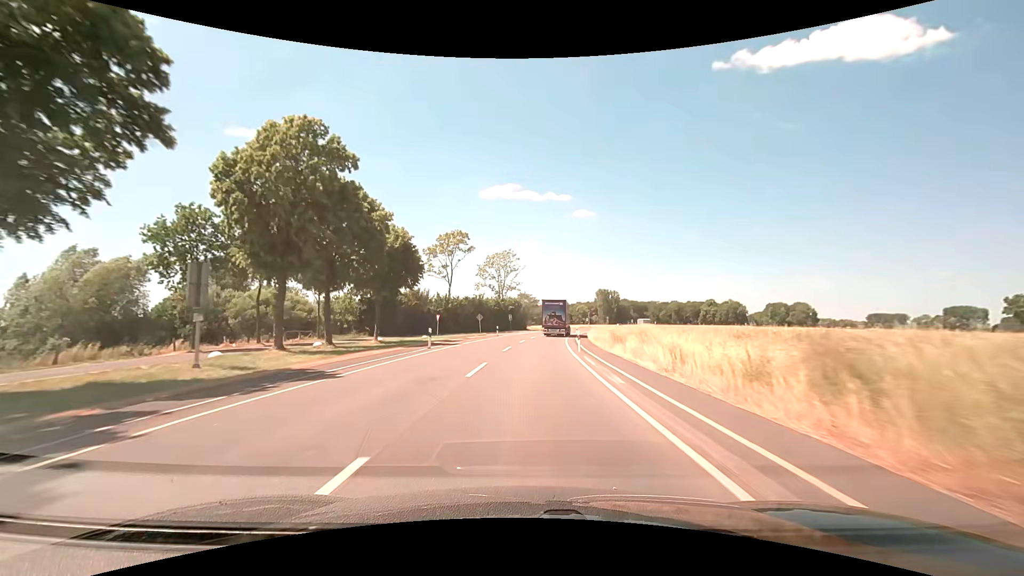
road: secondary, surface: asphalt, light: Day
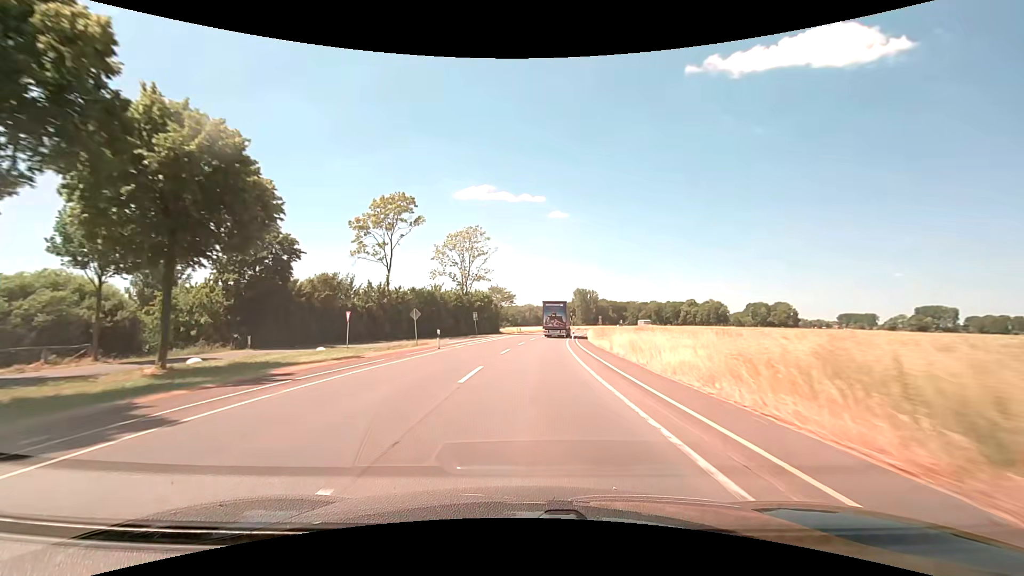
(+0.6, +25.0) m; +3°
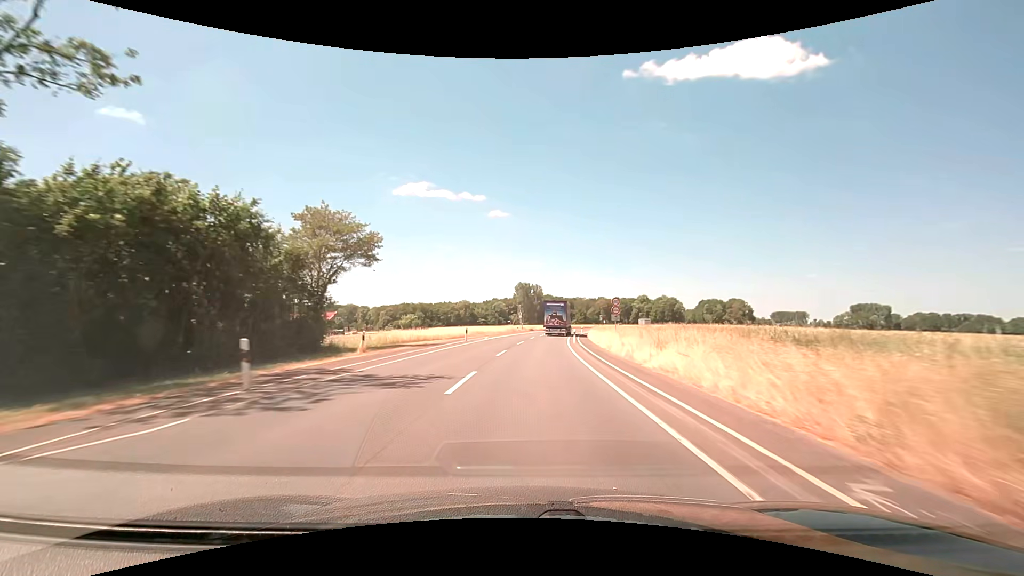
(+3.6, +62.3) m; +7°
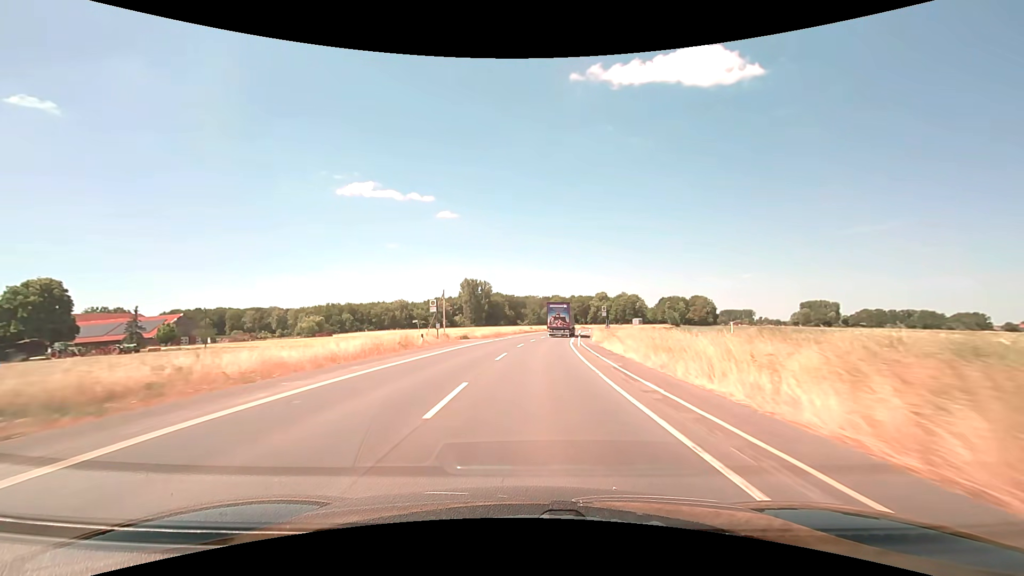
(+2.5, +49.9) m; +6°
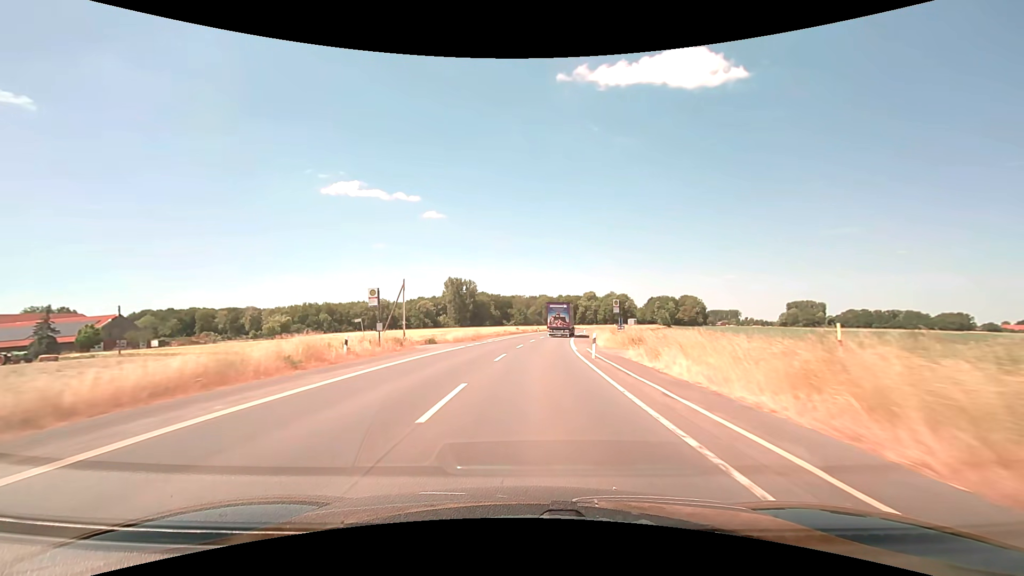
(+0.2, +12.5) m; +2°
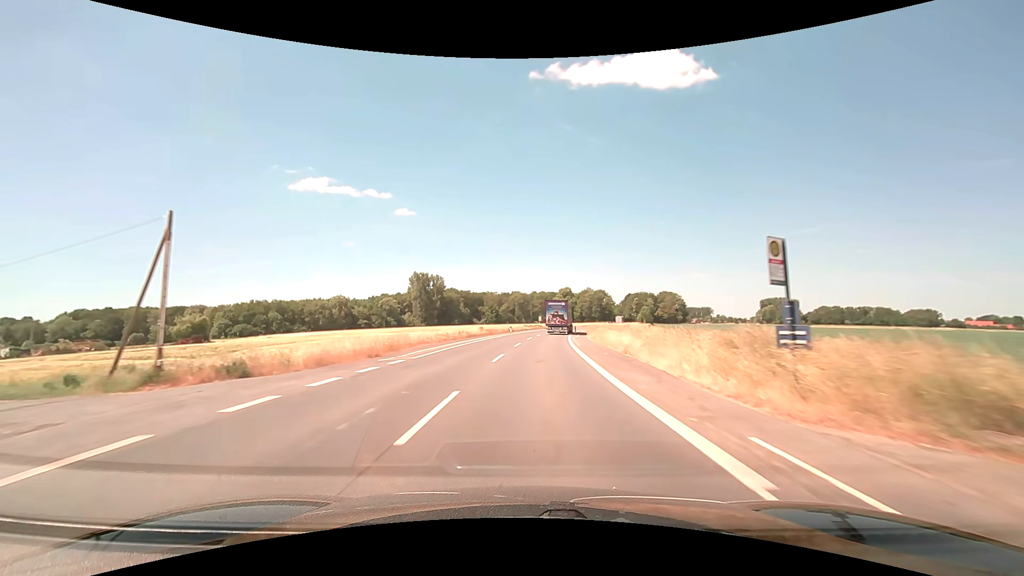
(+0.7, +25.0) m; +3°
